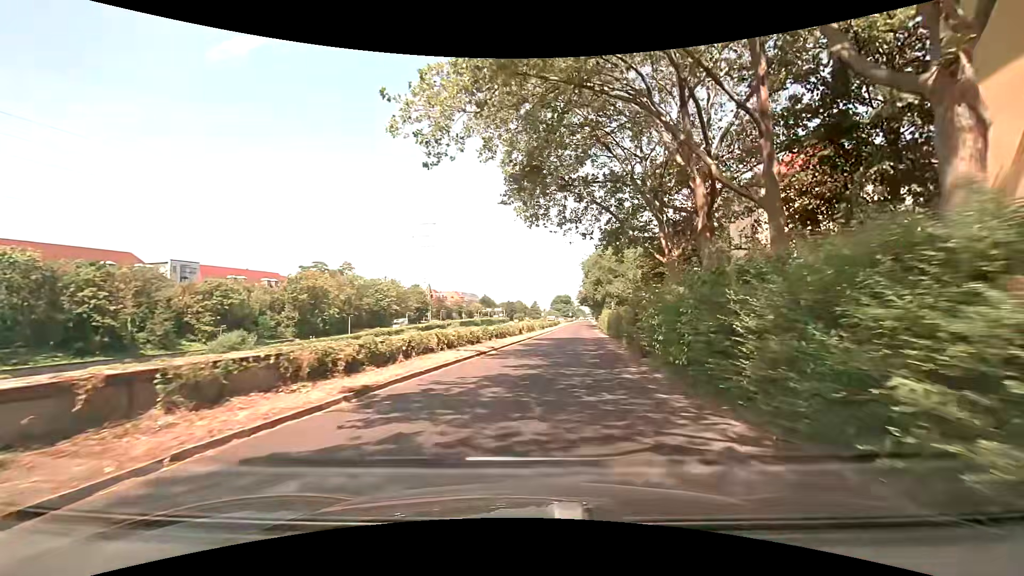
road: trunk_link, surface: asphalt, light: Day
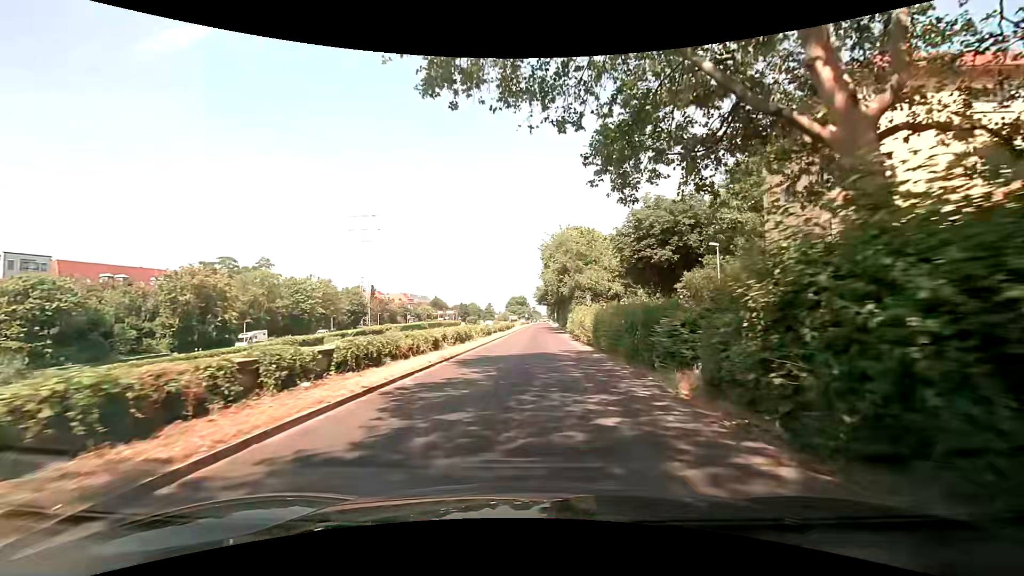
(+1.8, +18.0) m; +7°
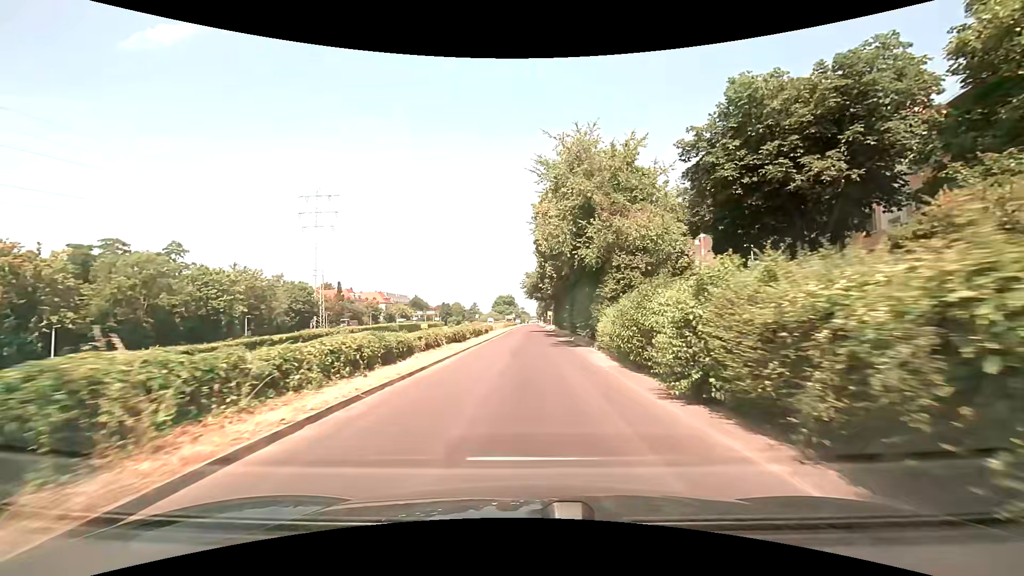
(0.0, +27.2) m; +1°
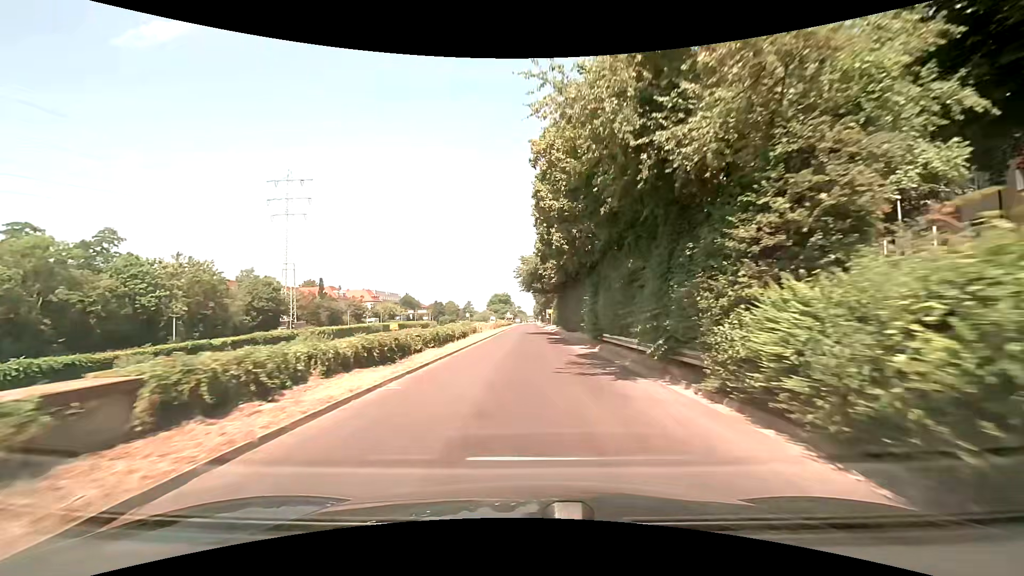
(0.0, +14.6) m; 0°
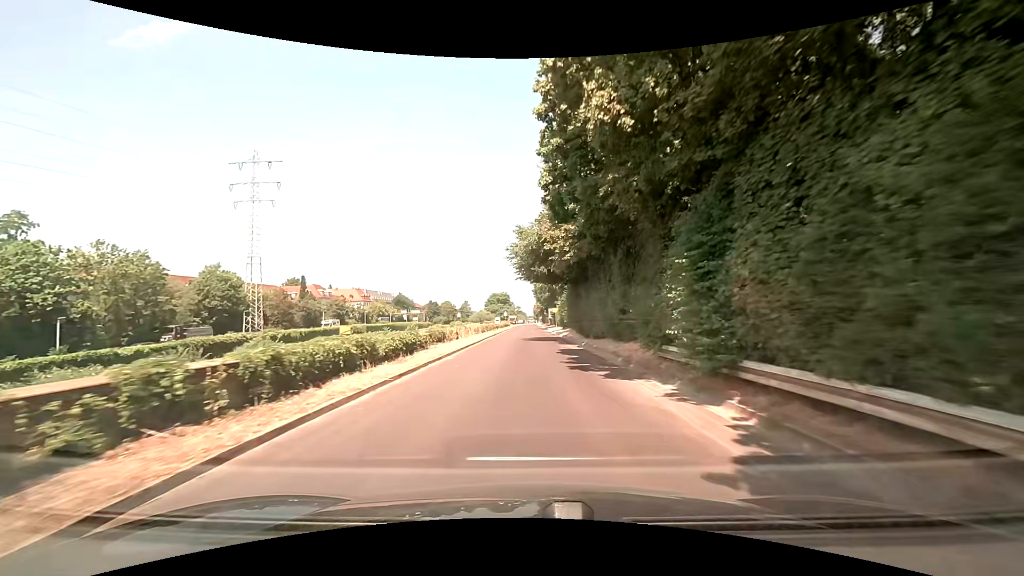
(0.0, +15.1) m; 0°
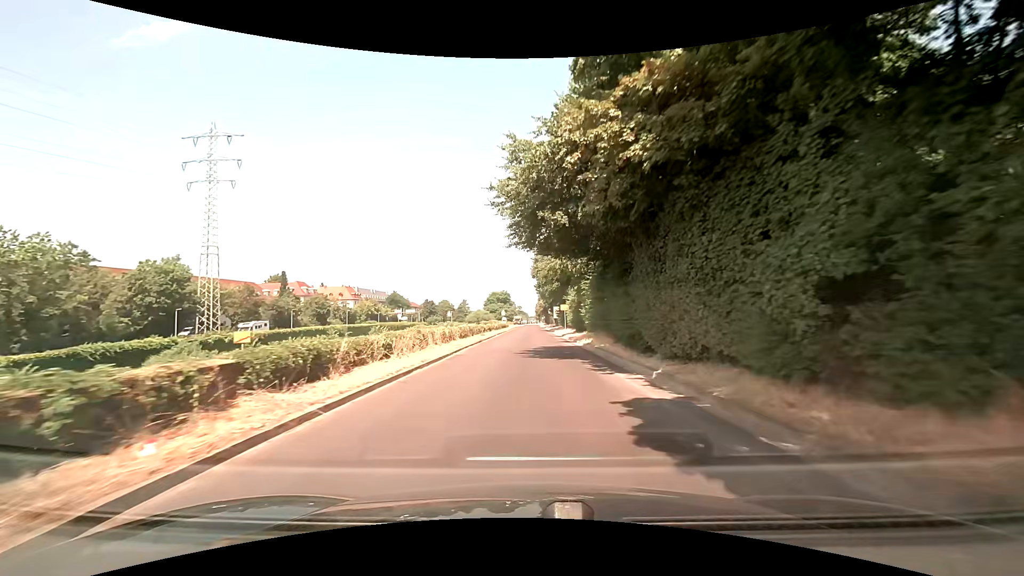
(+0.1, +15.3) m; 0°
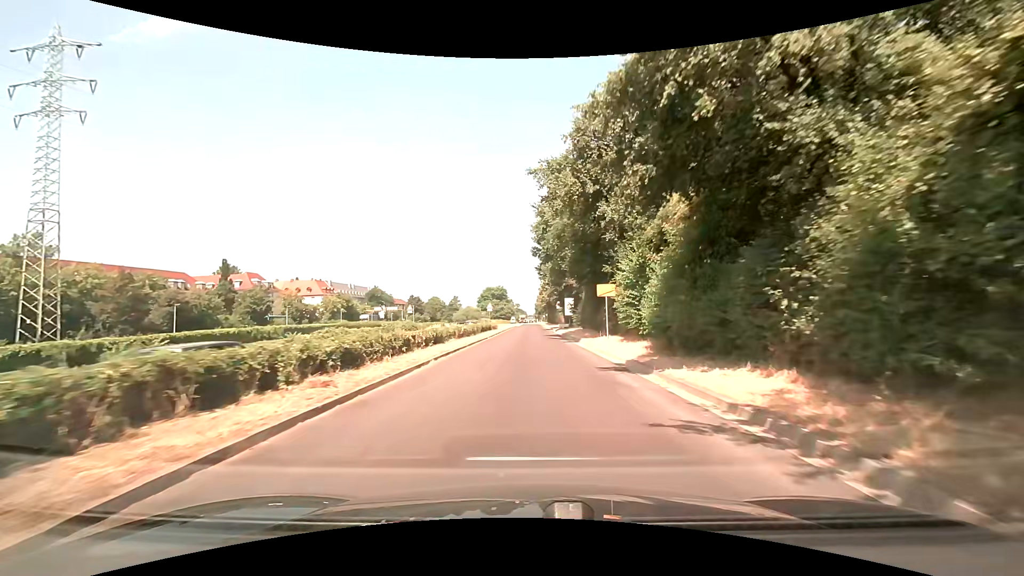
(+0.3, +30.9) m; 0°
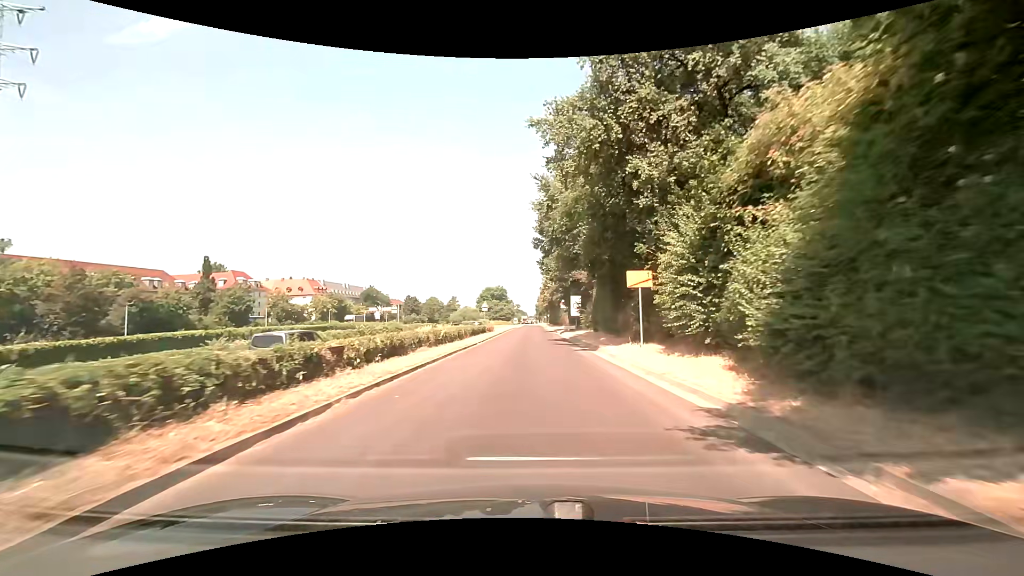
(0.0, +7.8) m; 0°
(0, +10) (0, +20) (0, +30) (0, +40) (0, +50) (0, +60) (0, +70) (0, +80) (0, +90) (0, +100) m
